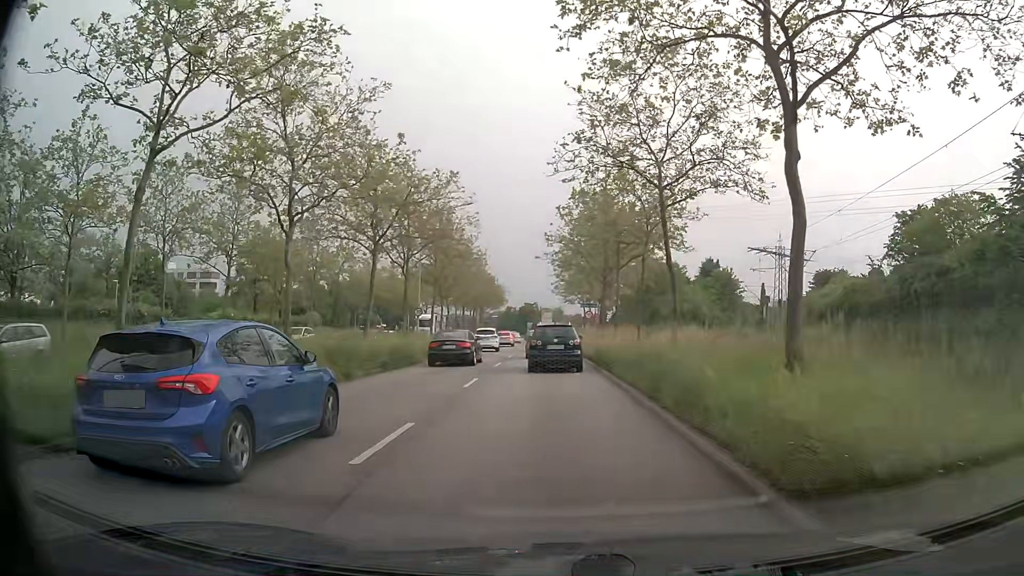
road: primary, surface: asphalt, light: Day
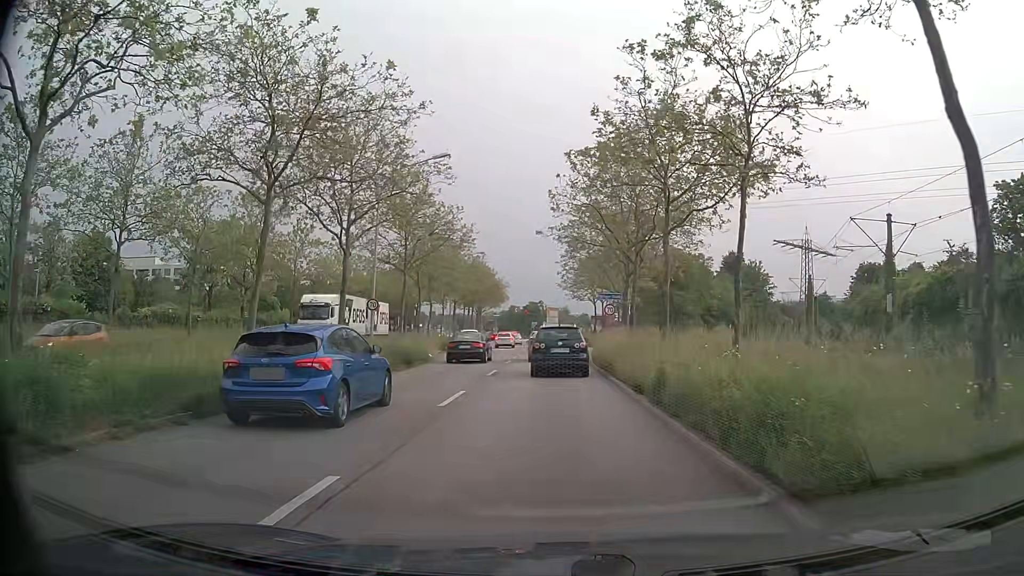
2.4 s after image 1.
(-0.2, +12.7) m; -1°
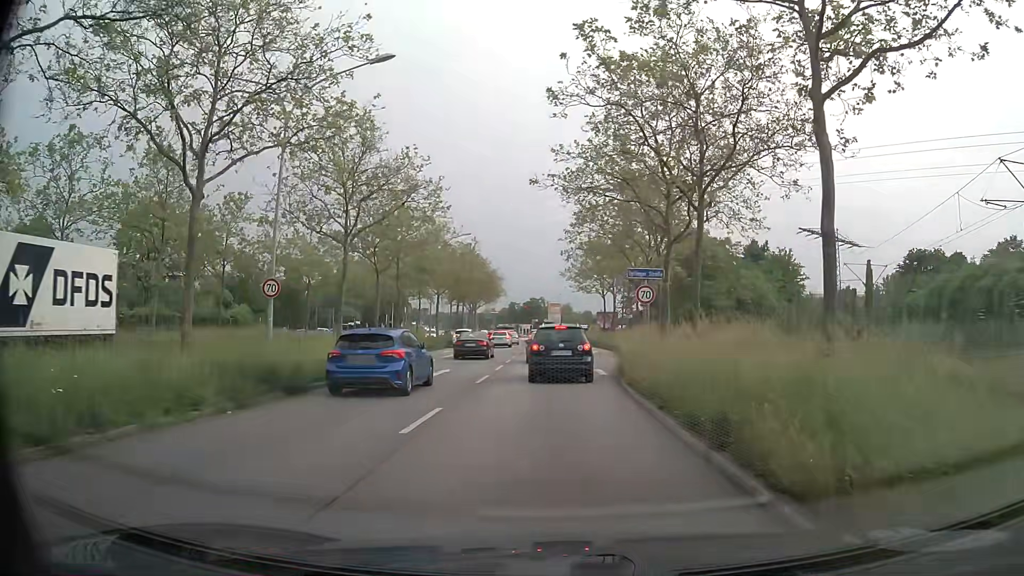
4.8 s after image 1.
(0.0, +12.2) m; 0°
